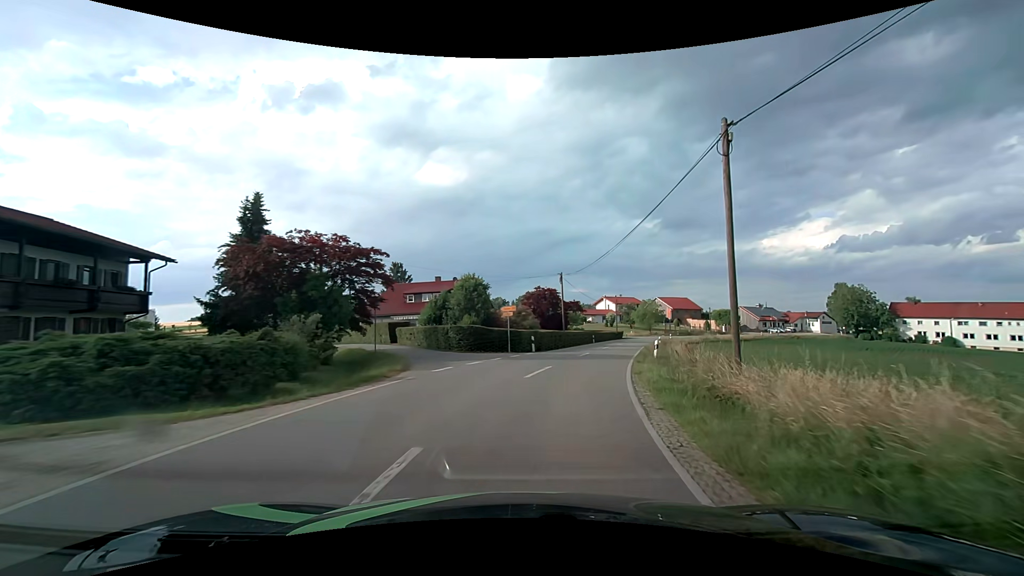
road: tertiary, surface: asphalt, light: Day
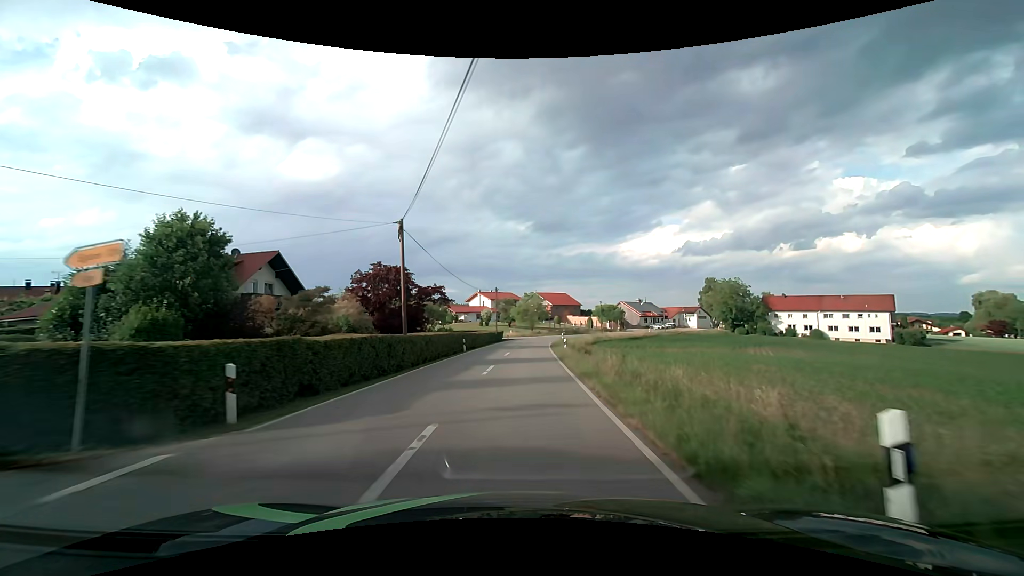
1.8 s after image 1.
(+3.0, +21.6) m; +14°
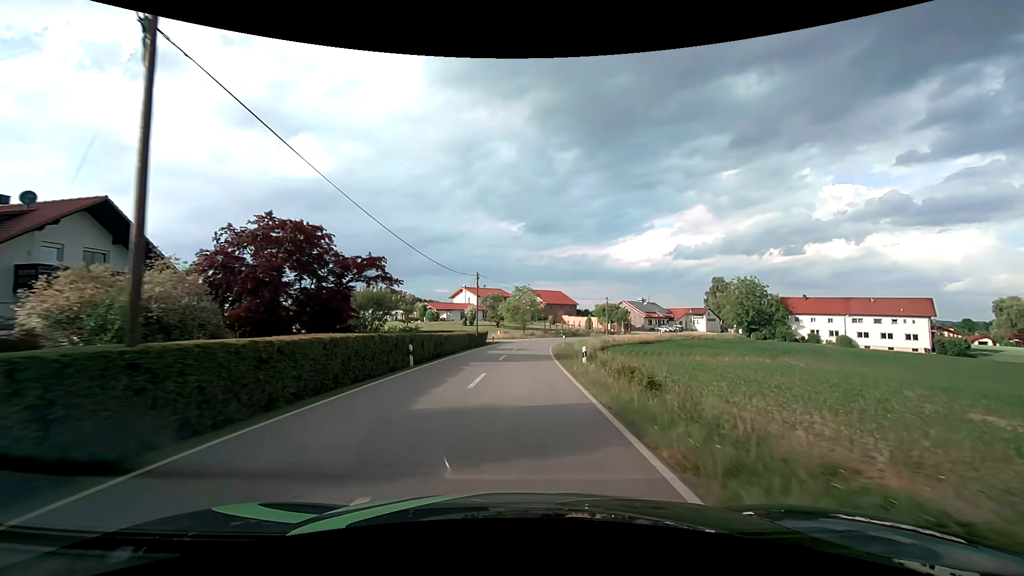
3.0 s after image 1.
(+0.2, +15.2) m; +1°
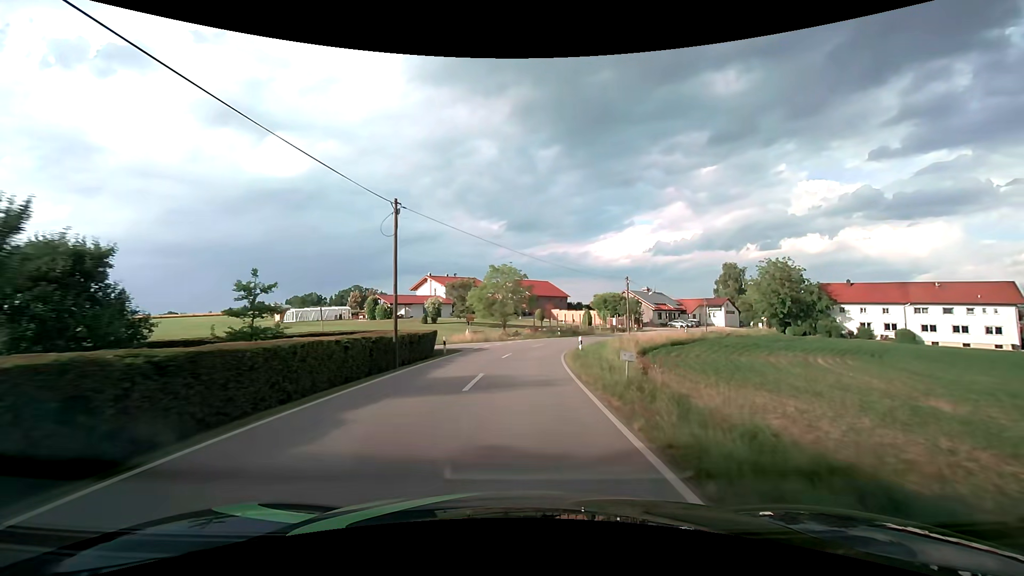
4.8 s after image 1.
(+0.3, +24.6) m; +2°
(0, +10) (+1, +20) (+1, +30) (+3, +40) (+7, +49) (+11, +58) (+17, +66) (+23, +74) (+29, +82) (+36, +90) m
